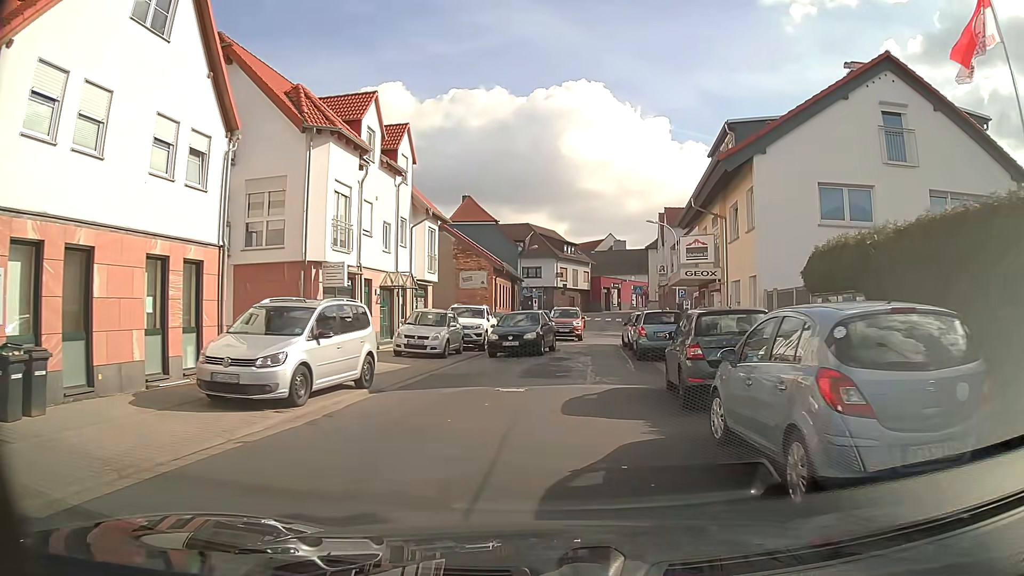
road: unclassified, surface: asphalt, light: Day
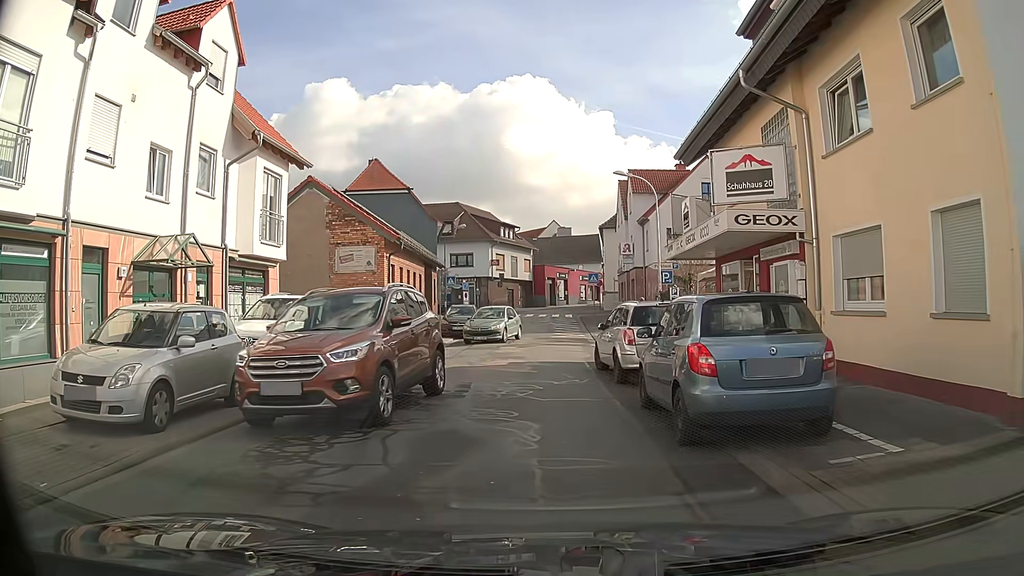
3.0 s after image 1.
(+0.6, +13.1) m; +4°
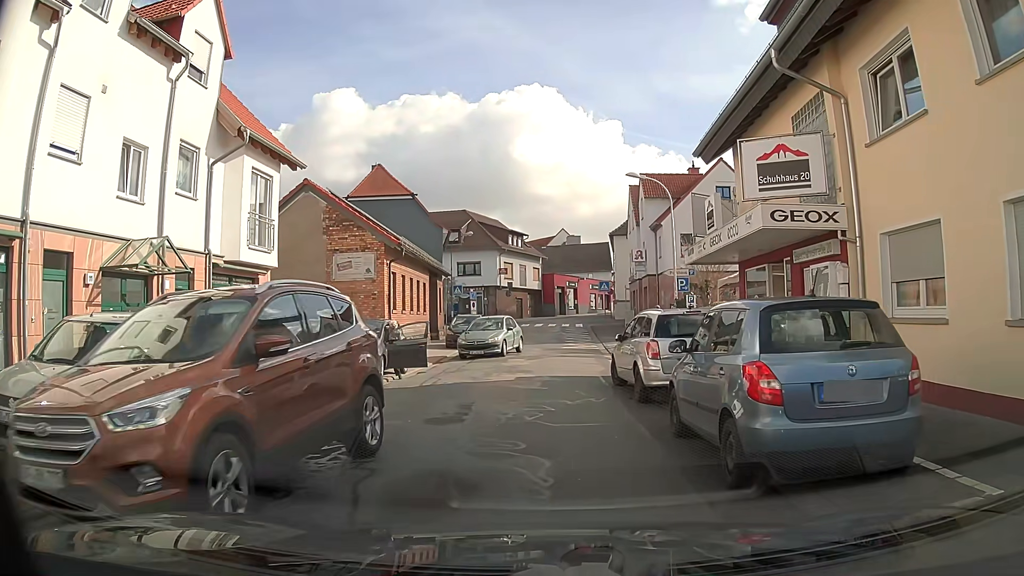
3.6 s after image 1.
(0.0, +1.5) m; -1°
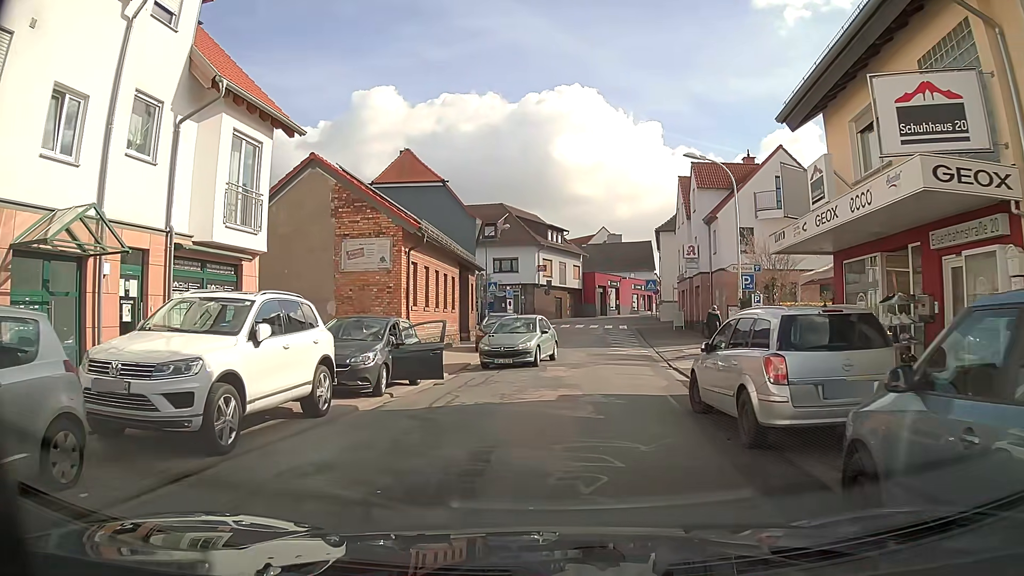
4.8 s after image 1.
(-0.1, +4.0) m; -3°
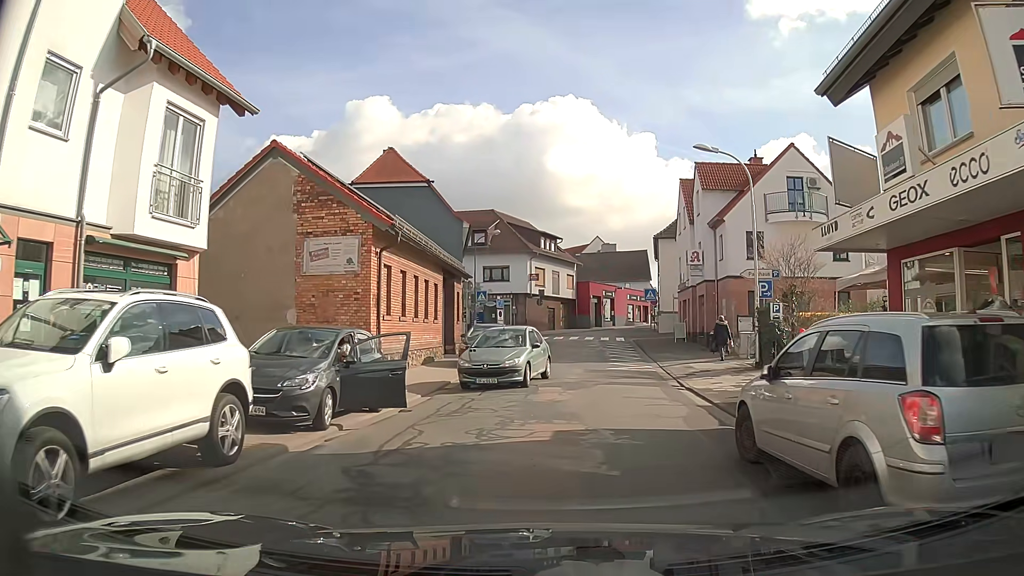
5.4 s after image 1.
(+0.1, +3.0) m; +2°
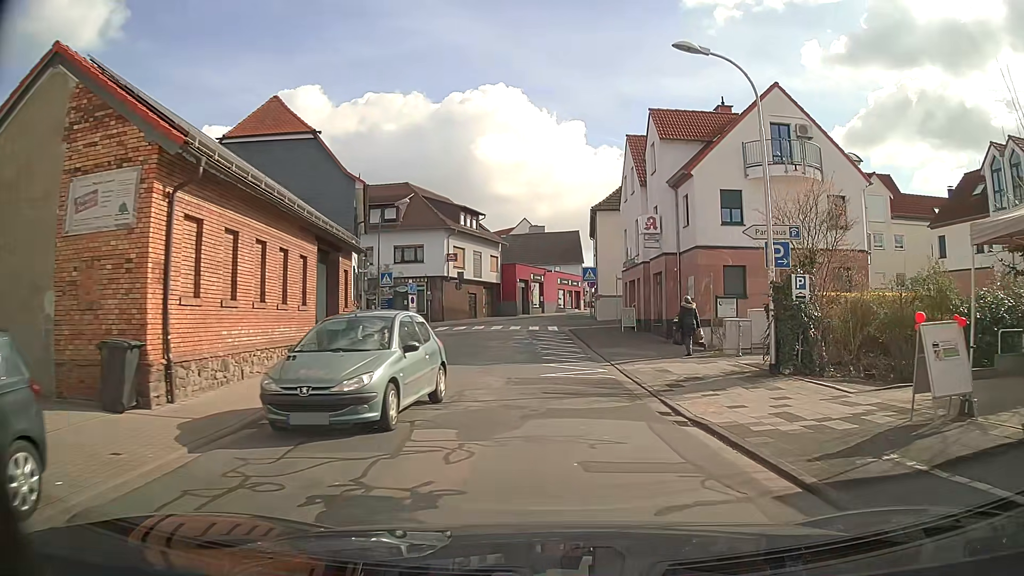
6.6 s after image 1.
(+0.3, +8.0) m; +7°
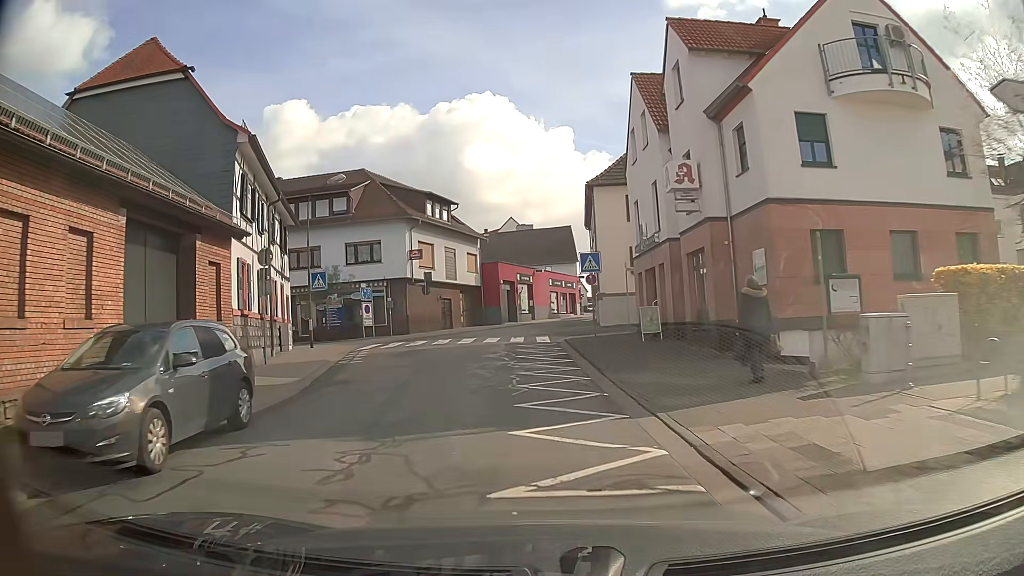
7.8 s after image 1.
(+0.2, +10.1) m; 0°
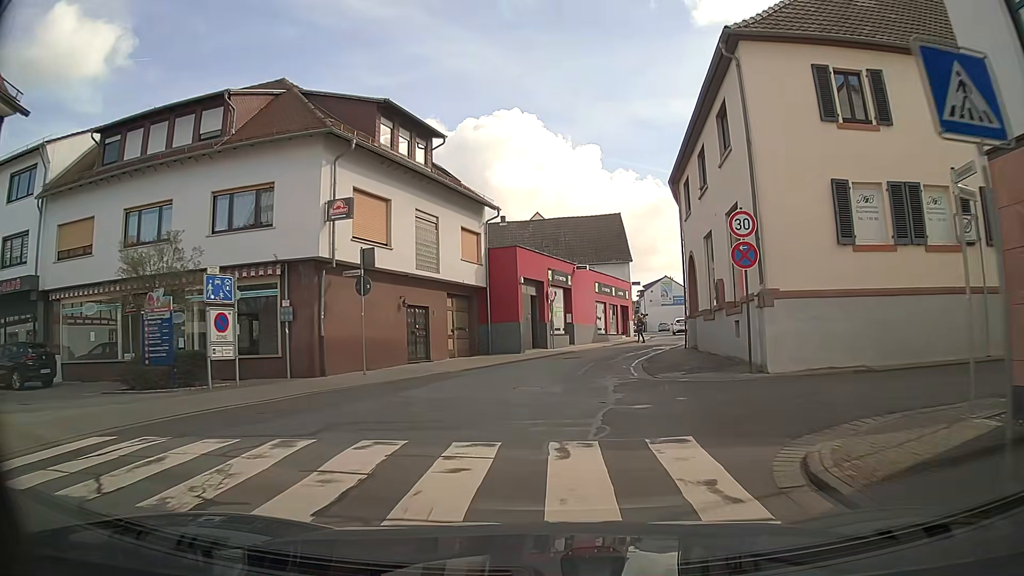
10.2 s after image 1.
(-1.3, +21.7) m; -3°
